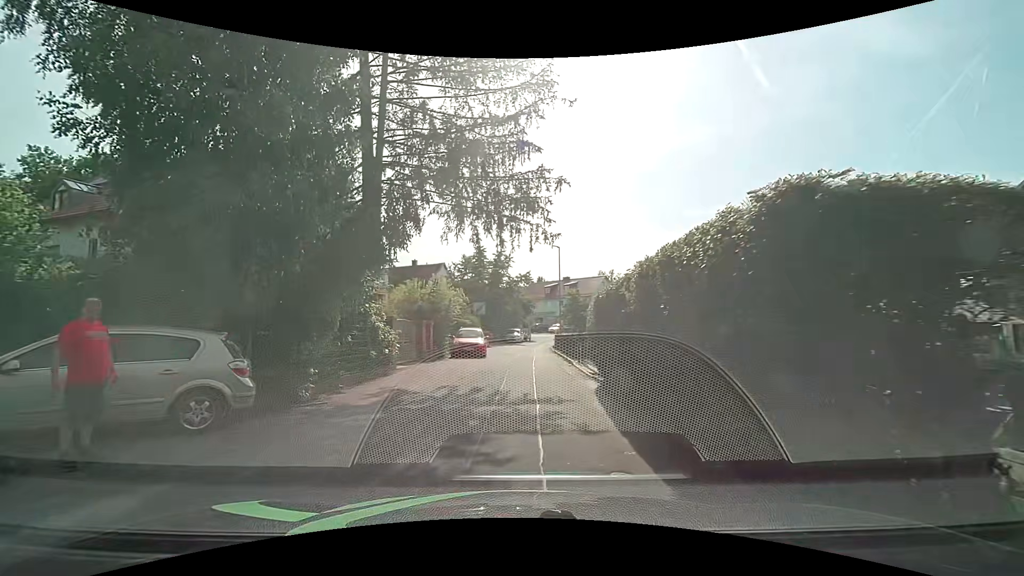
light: Day
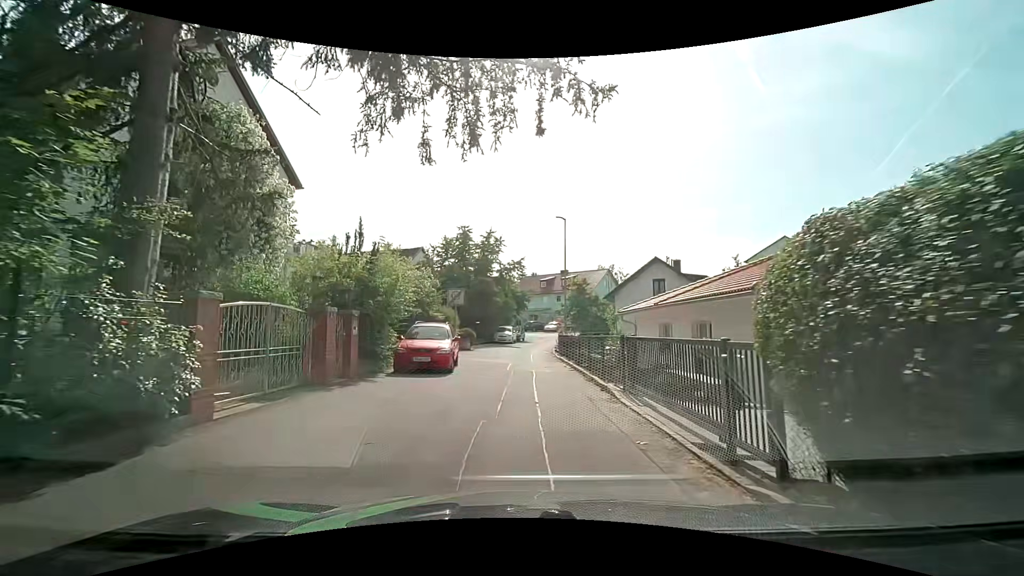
(+0.2, +9.9) m; +1°
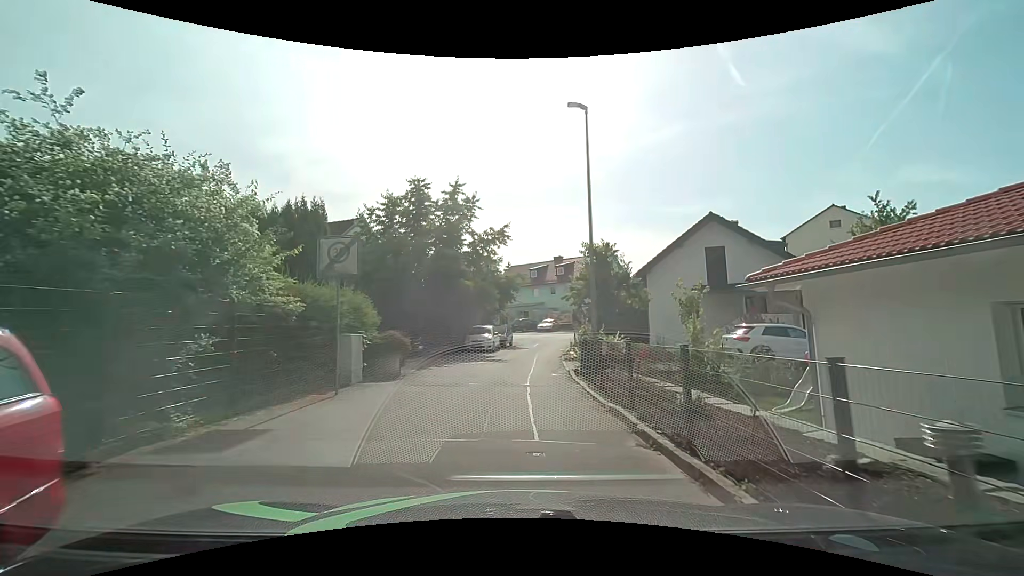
(+0.4, +15.4) m; +2°
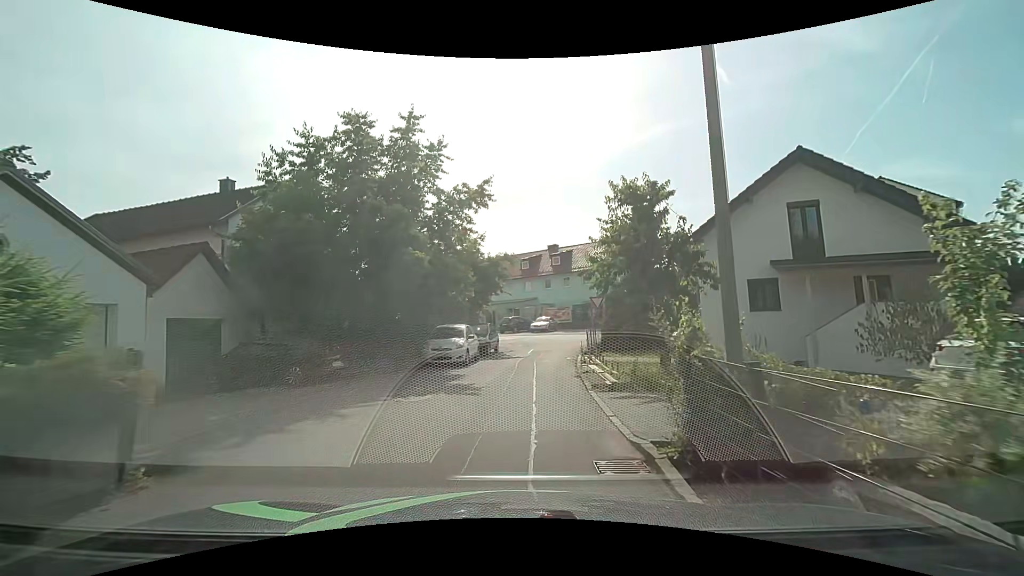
(+0.1, +9.9) m; 0°
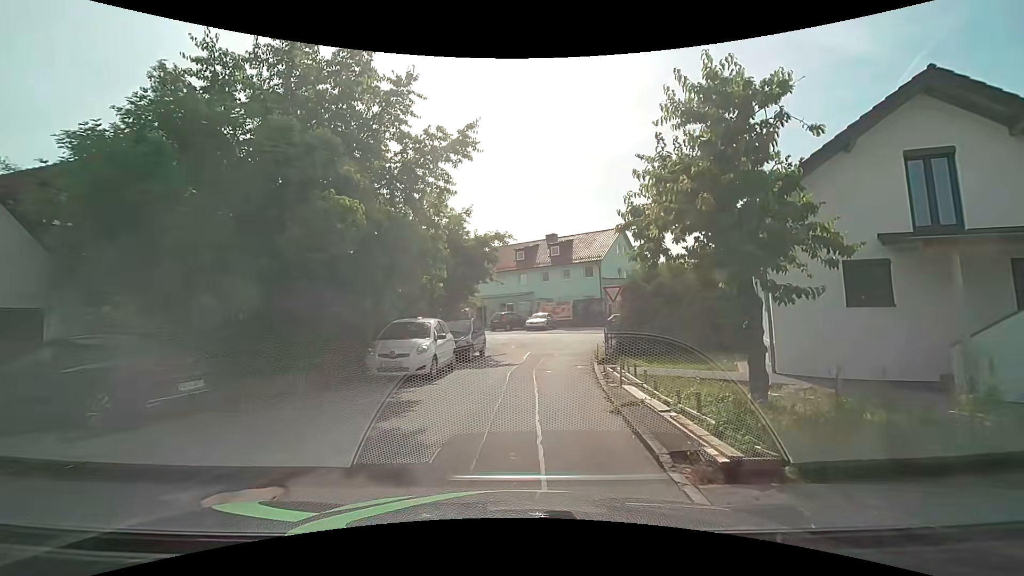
(+0.1, +5.9) m; +1°
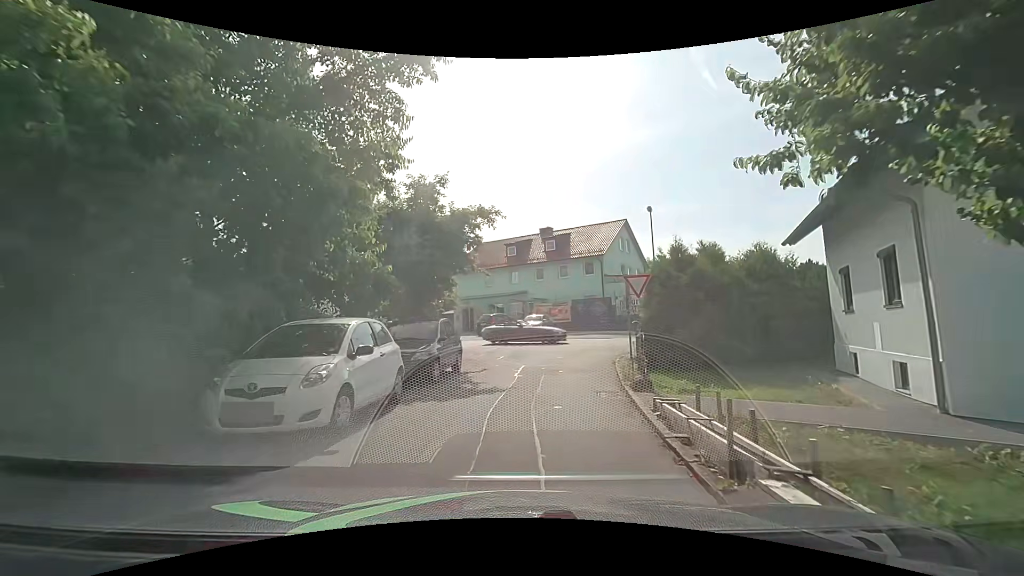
(+0.1, +5.8) m; +1°
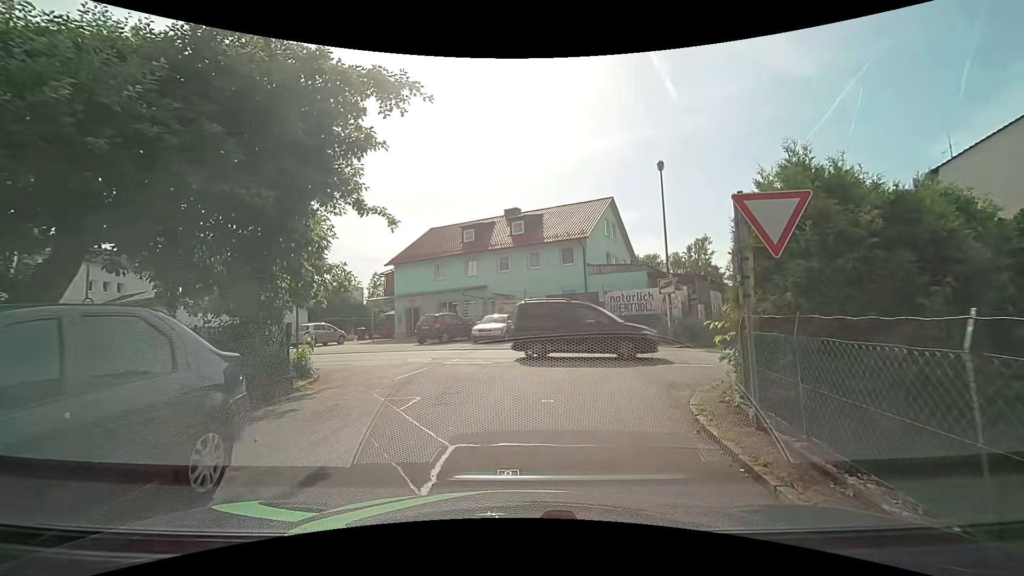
(+0.3, +9.9) m; +5°
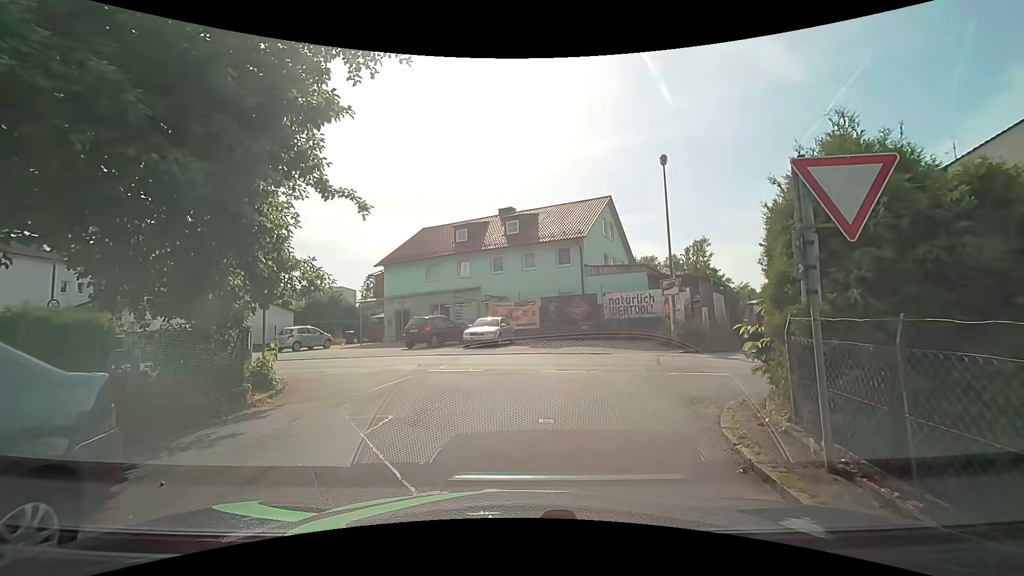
(0.0, +1.3) m; 0°
